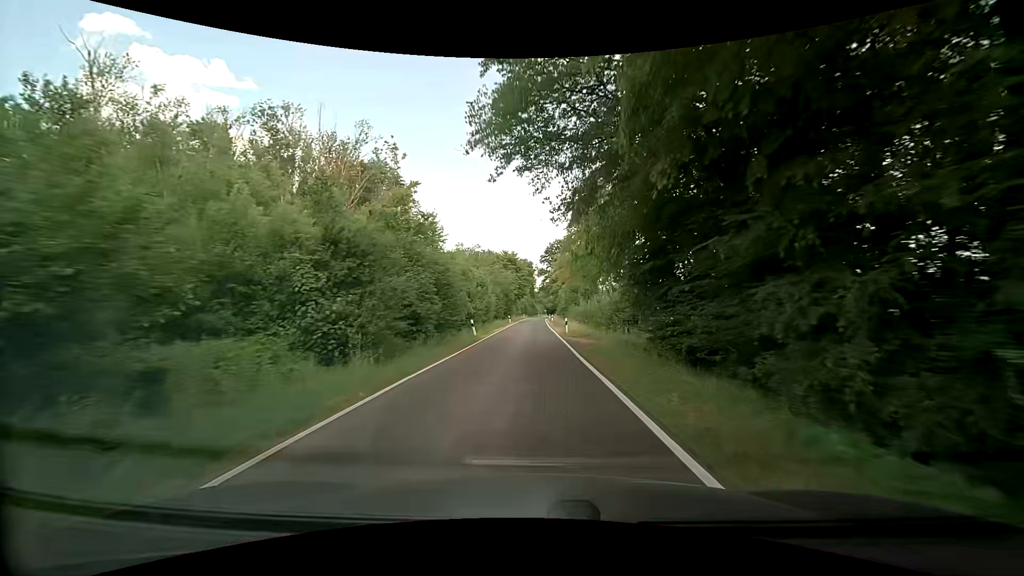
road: unclassified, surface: asphalt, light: Day
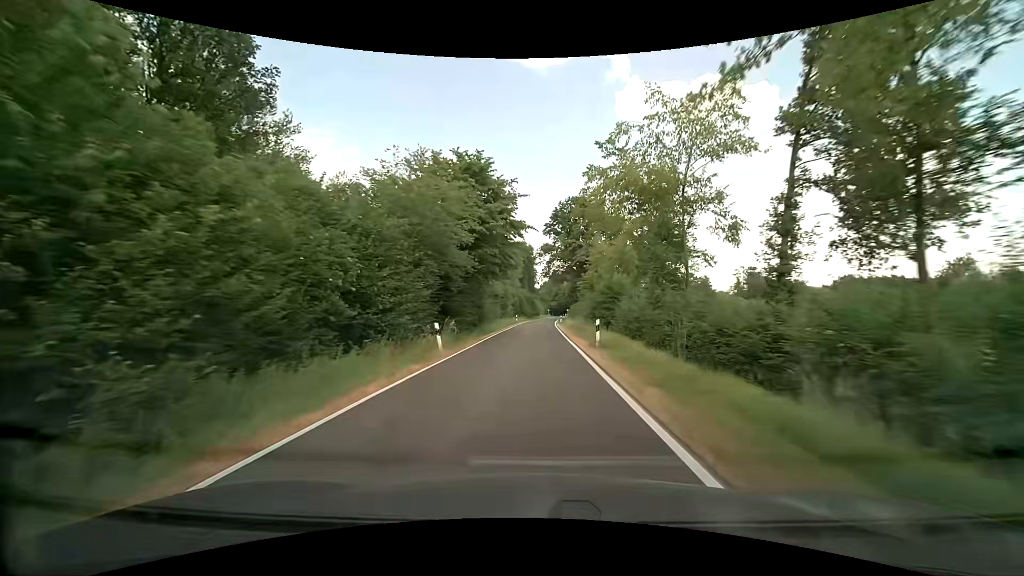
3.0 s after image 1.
(0.0, +50.0) m; 0°
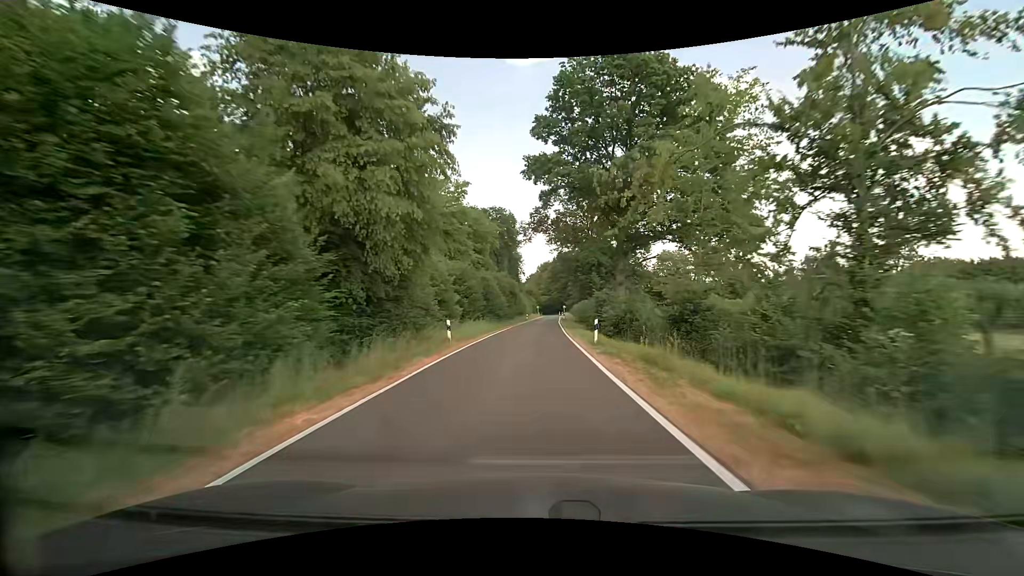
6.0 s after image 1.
(+0.4, +48.8) m; +2°
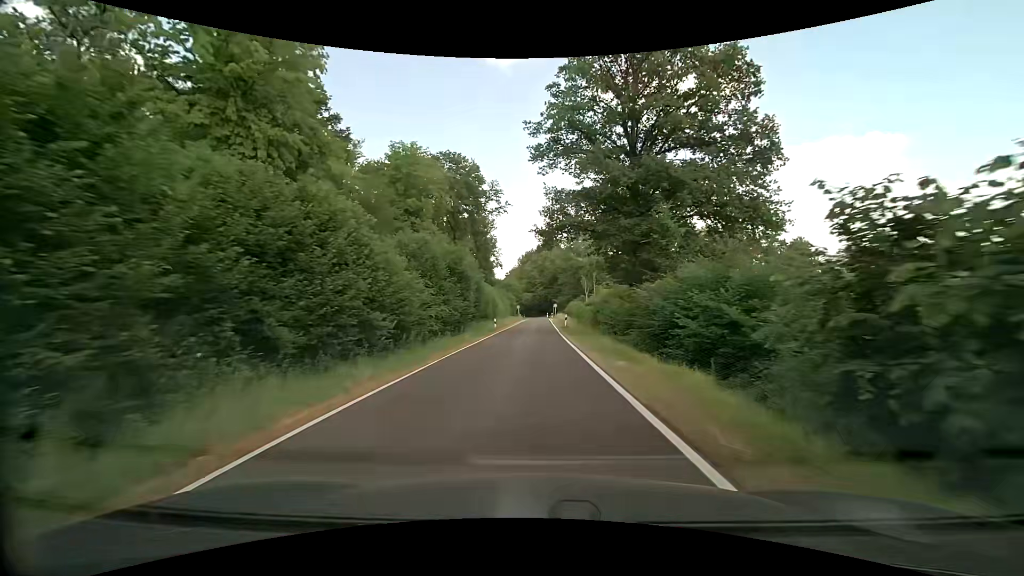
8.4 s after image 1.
(+0.4, +37.7) m; +2°
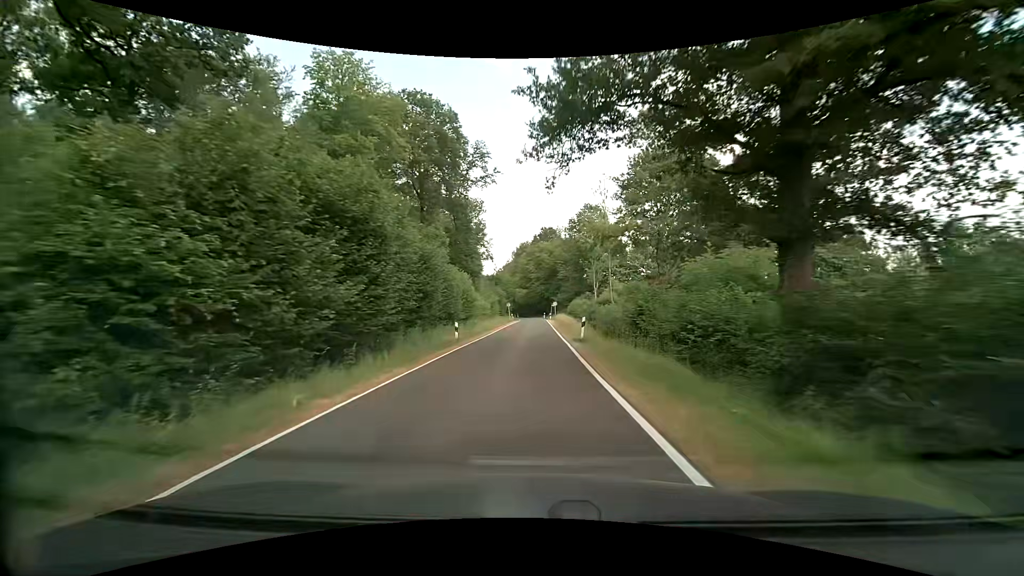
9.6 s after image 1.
(+0.1, +18.2) m; +1°
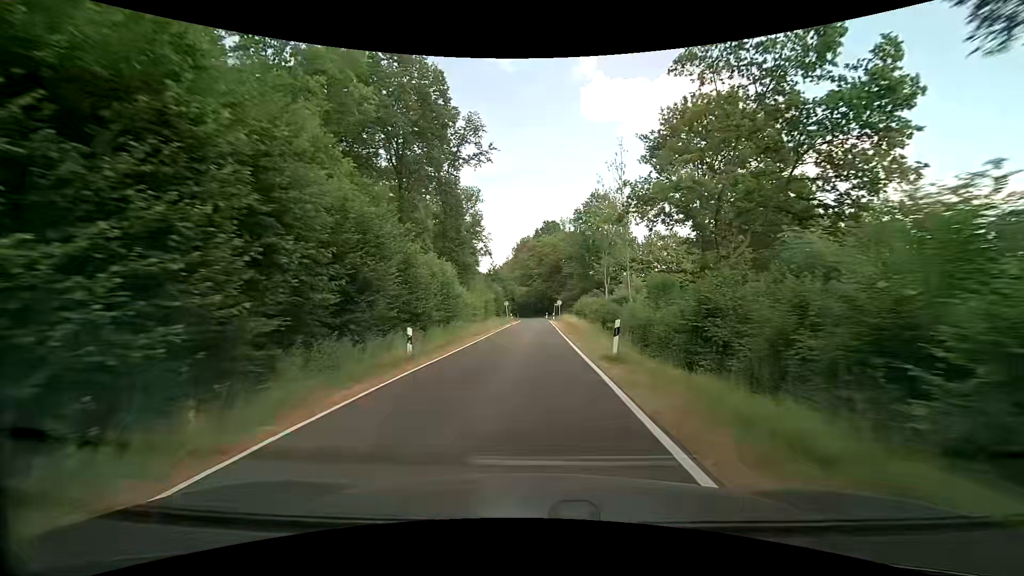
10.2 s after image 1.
(0.0, +8.9) m; 0°
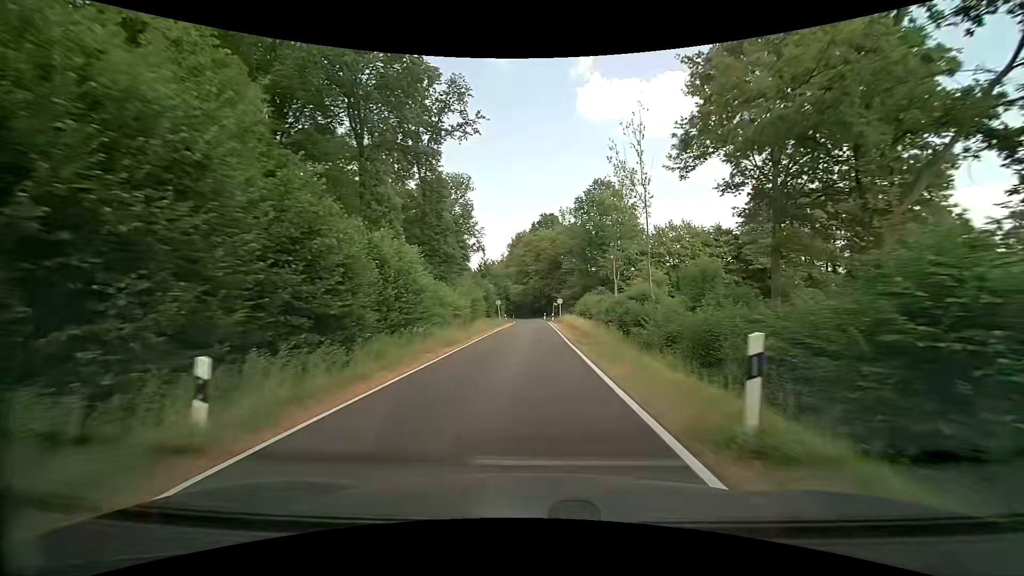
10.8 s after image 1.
(0.0, +8.8) m; 0°
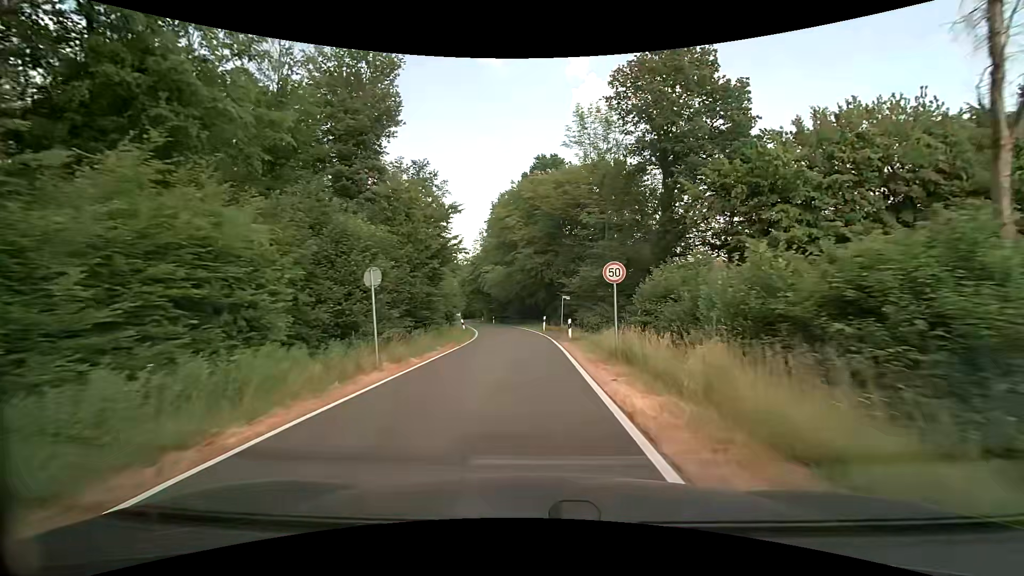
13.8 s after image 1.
(+0.5, +40.5) m; +1°
(0, +10) (0, +20) (-1, +30) (-2, +40) (-3, +50) (-5, +60) (-7, +69) (-9, +79) (-10, +89) (-12, +99) m
